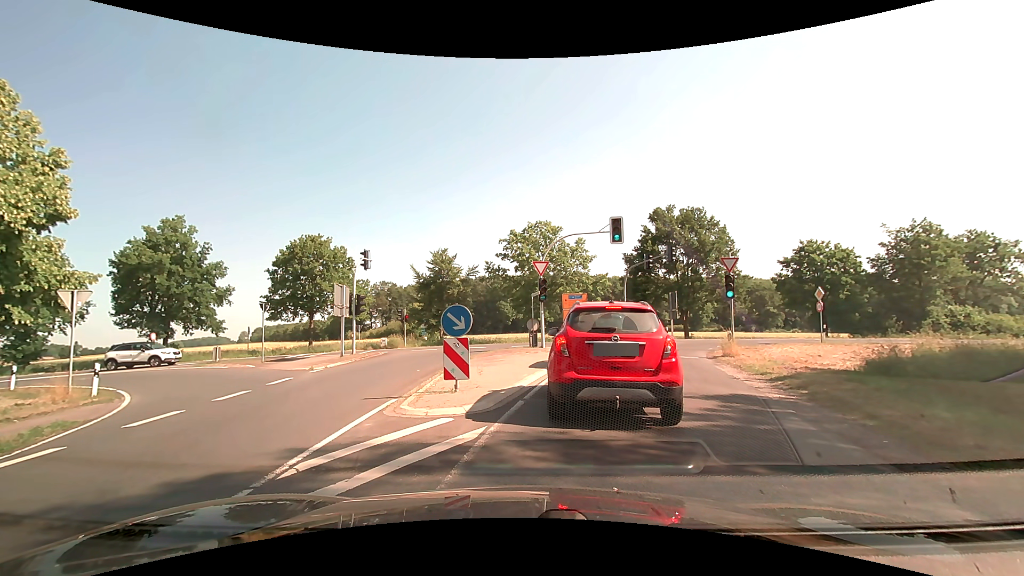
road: secondary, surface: asphalt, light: Day
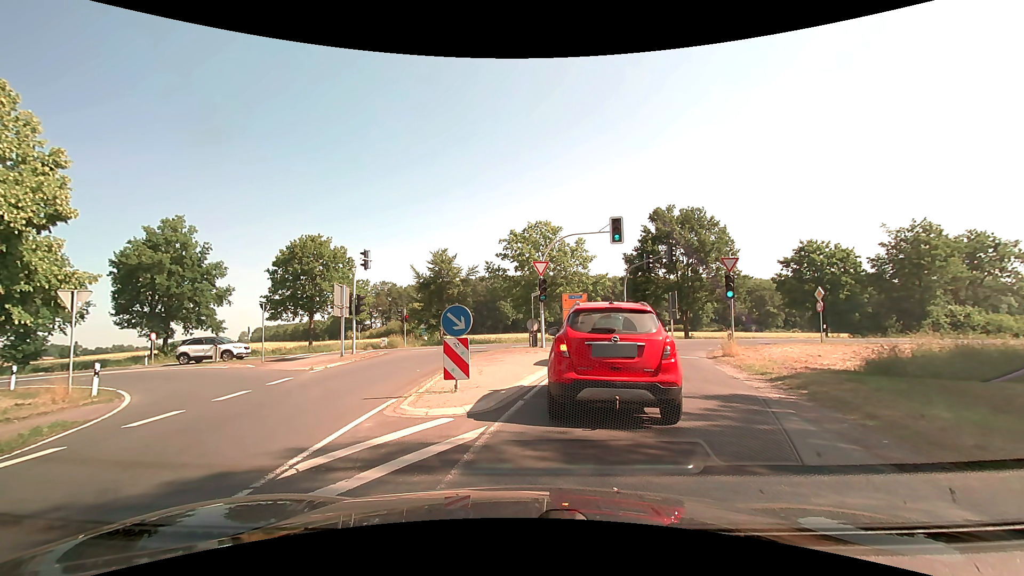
(0.0, 0.0) m; 0°
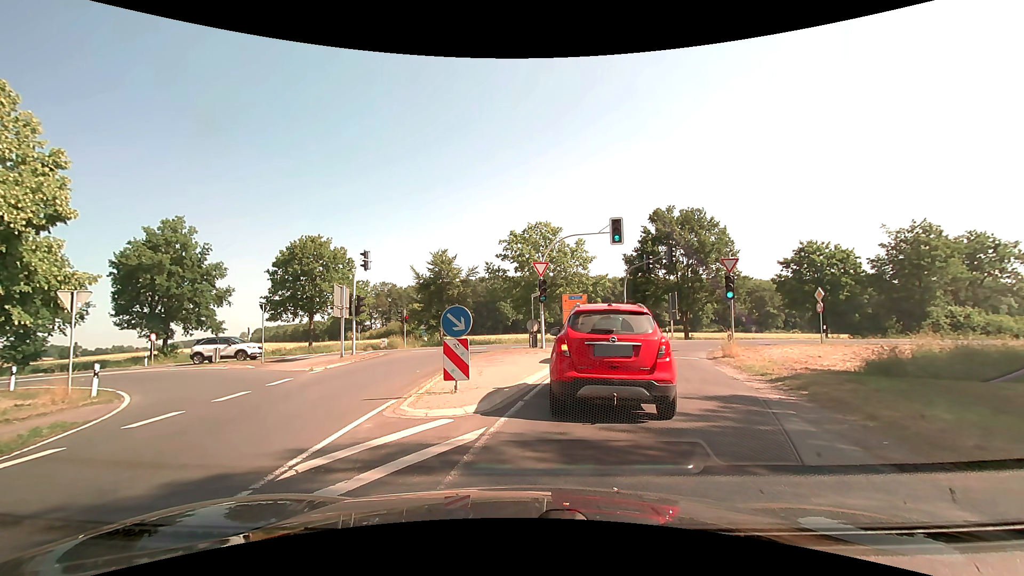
(0.0, 0.0) m; 0°
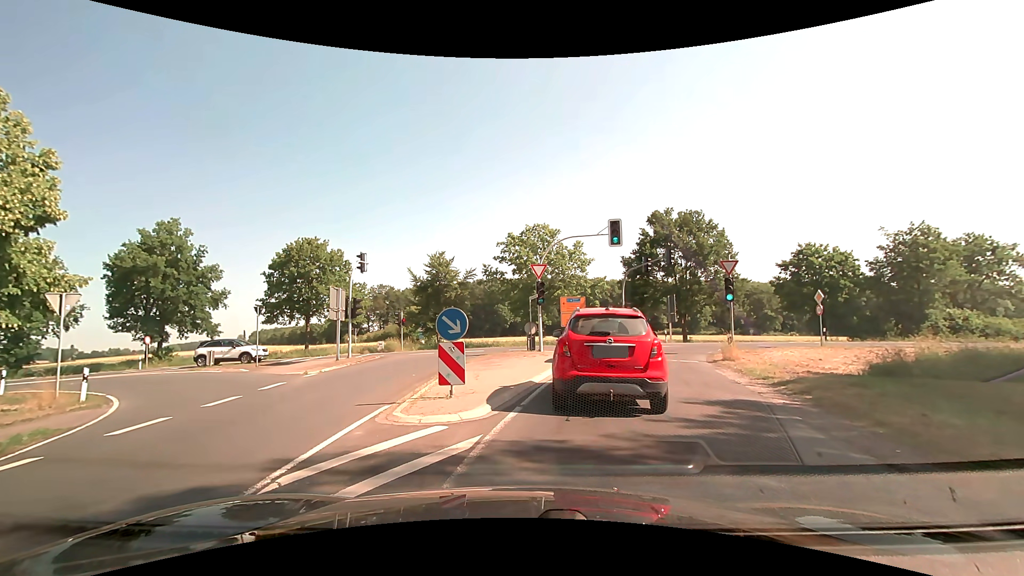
(0.0, +0.3) m; 0°
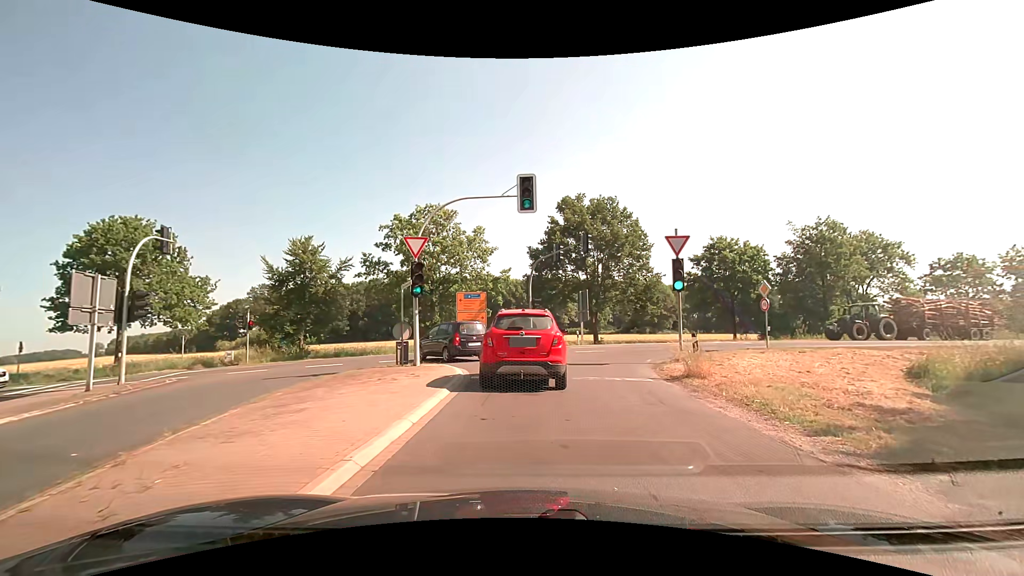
(+0.8, +8.1) m; +10°
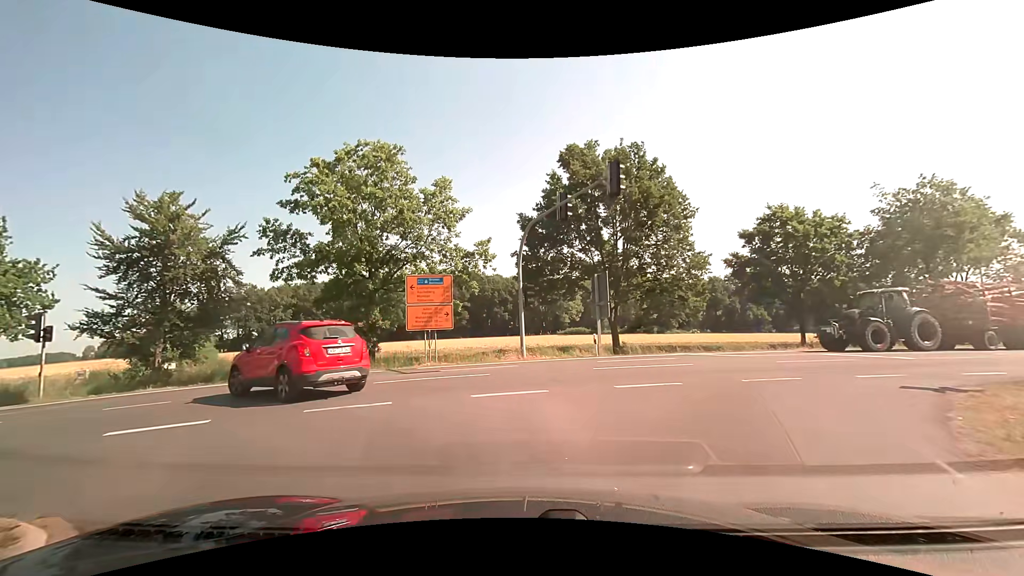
(+0.8, +13.8) m; +1°
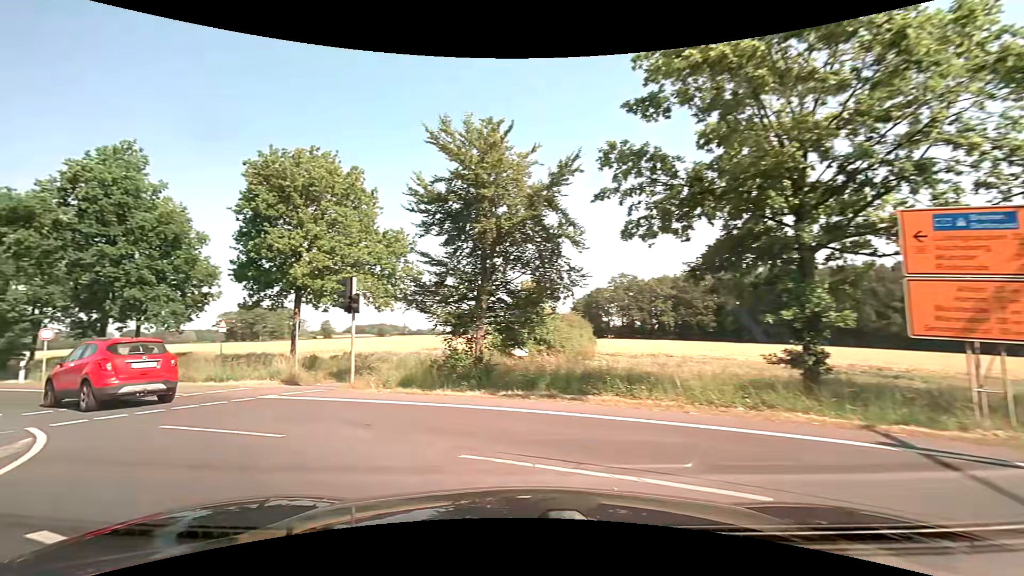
(-3.5, +11.7) m; -42°
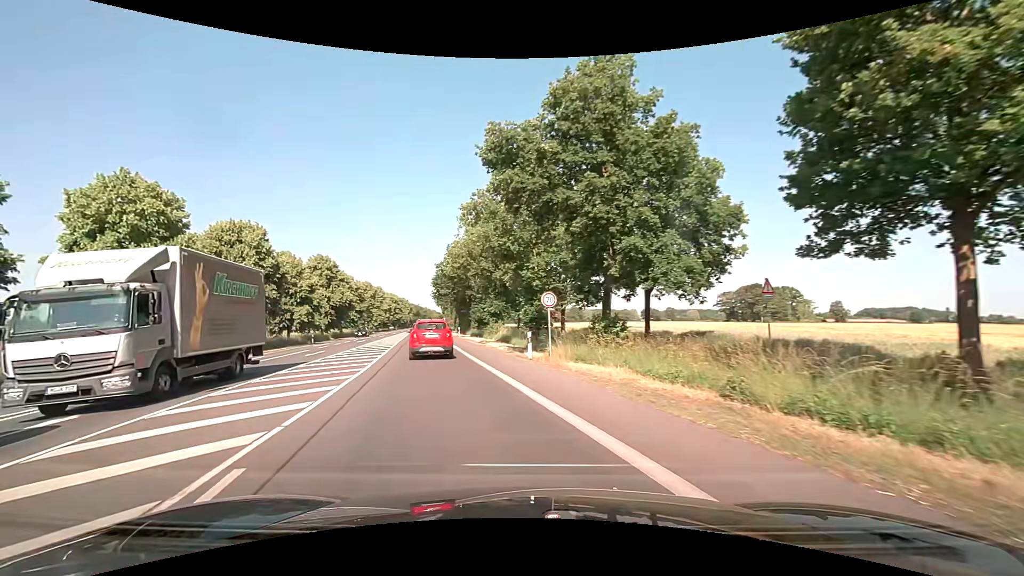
(-7.5, +13.0) m; -52°
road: primary
